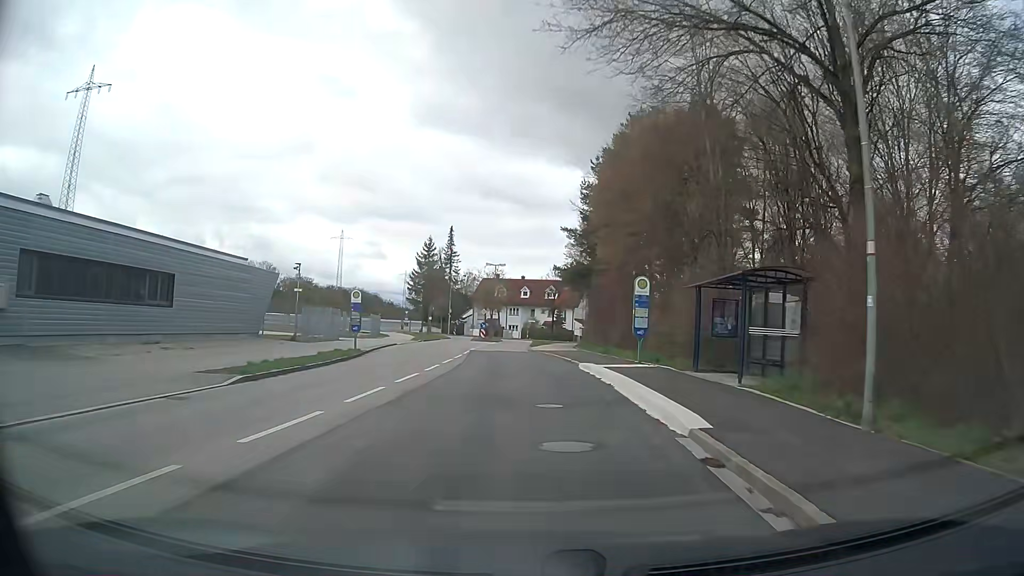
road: tertiary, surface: asphalt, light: Day
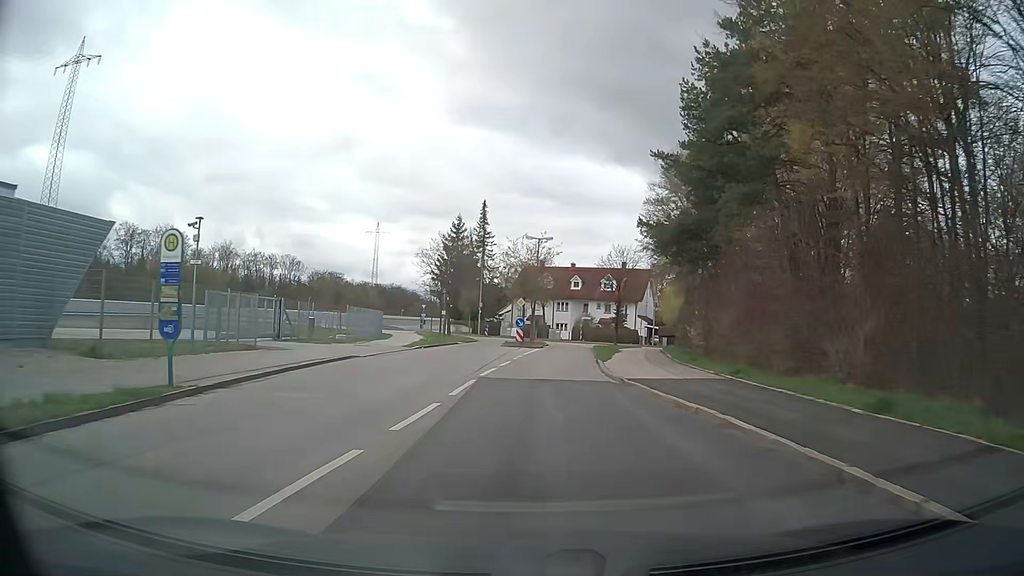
(-0.7, +21.0) m; -4°
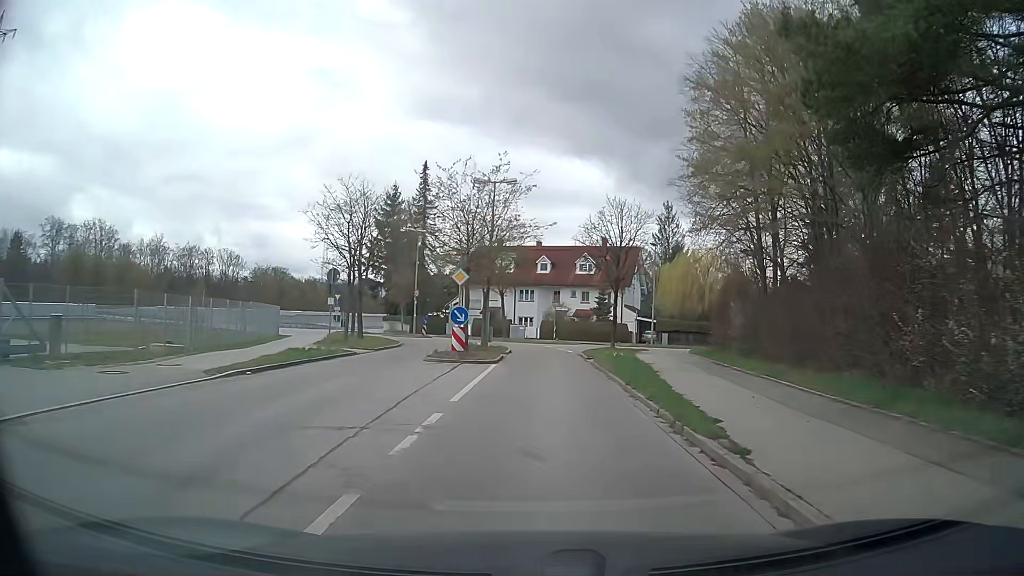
(+0.3, +19.6) m; +3°
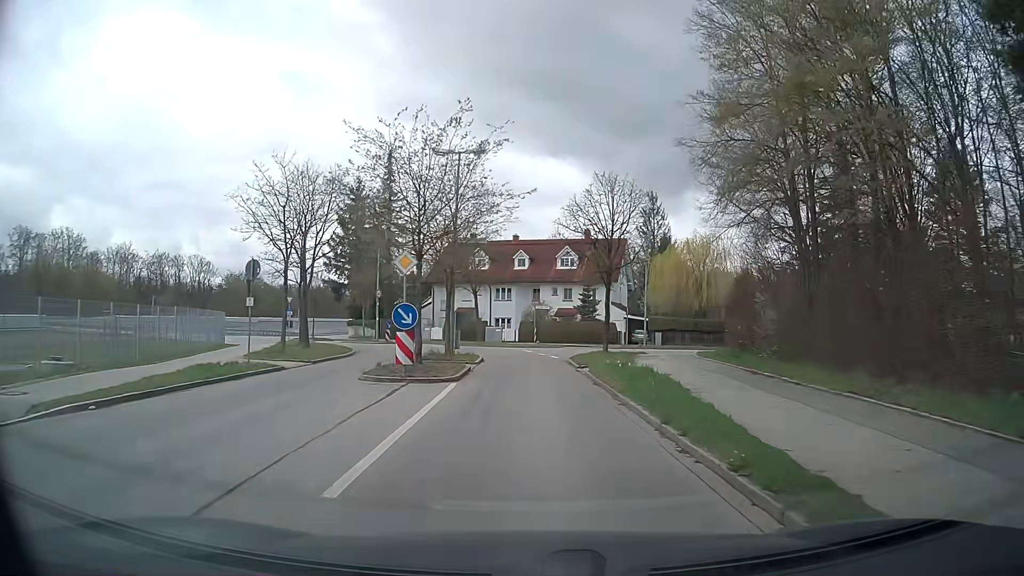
(+0.2, +6.1) m; +3°
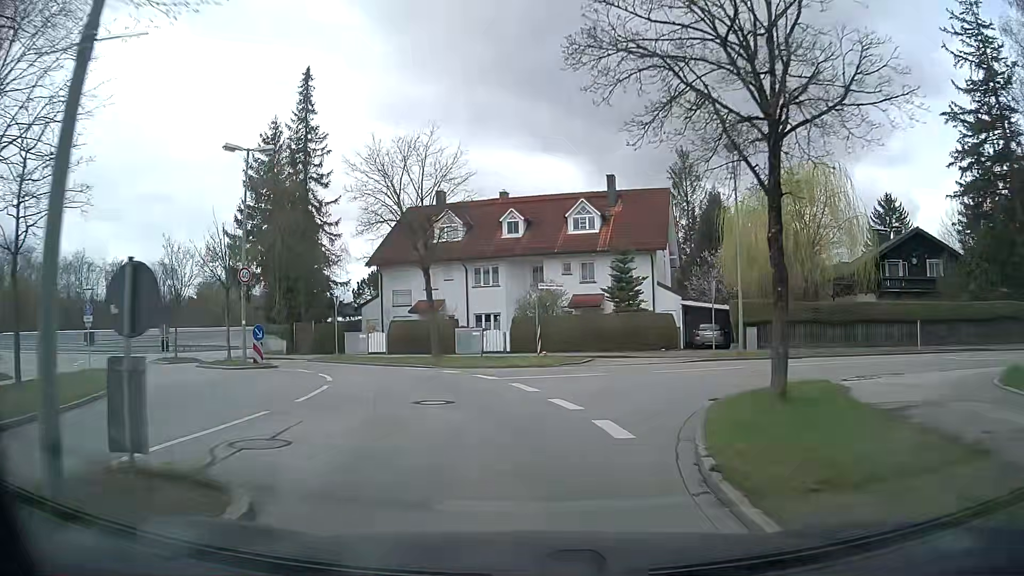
(+0.1, +22.5) m; 0°
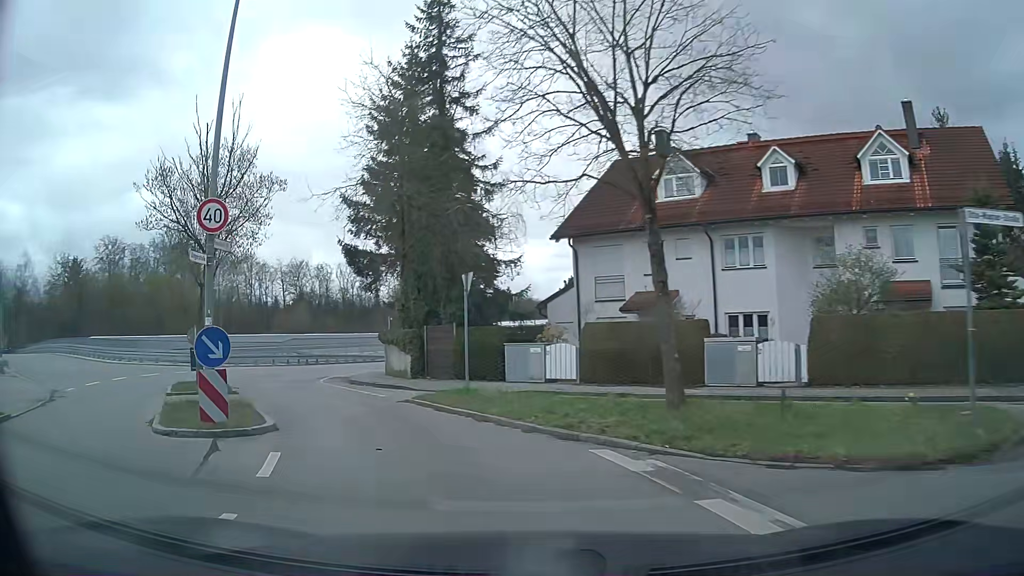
(-1.8, +15.5) m; -19°
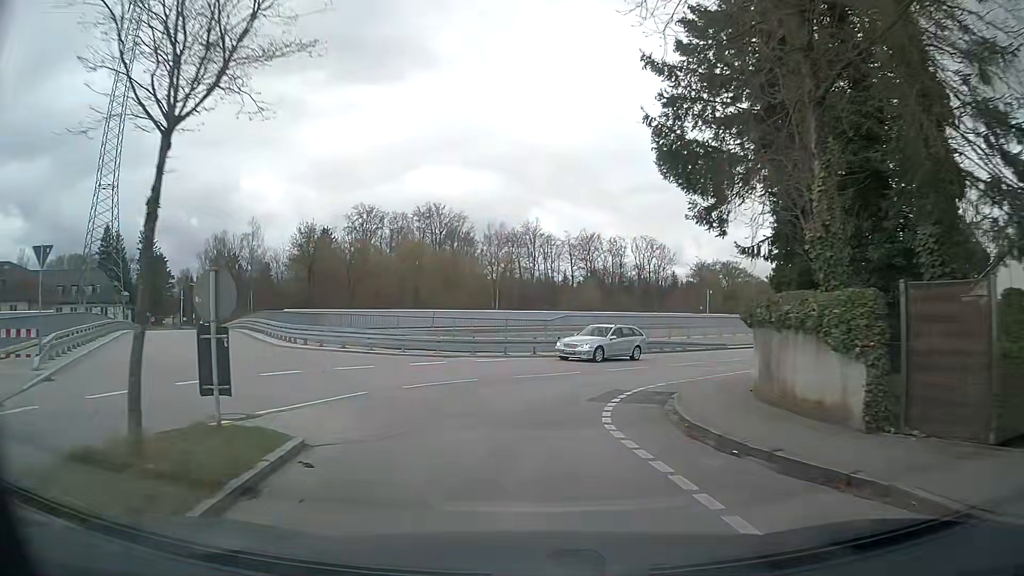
(-3.5, +14.9) m; -24°
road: residential
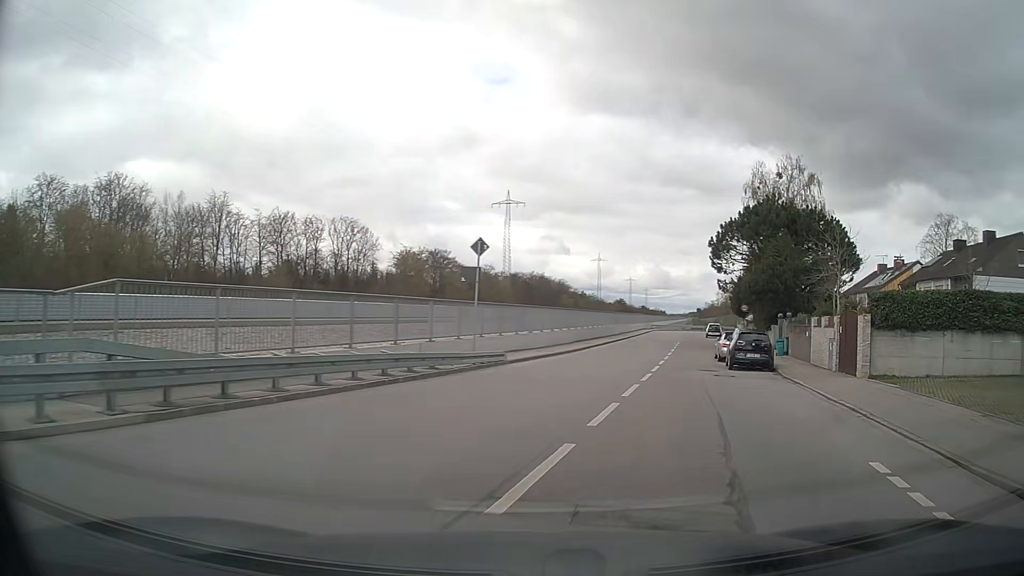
(+2.7, +21.2) m; +26°
(+1, +10) (+3, +20) (+6, +29) (+8, +39) (+11, +49) (+13, +58) (+16, +68) (+18, +78) (+21, +87) (+26, +96) m
